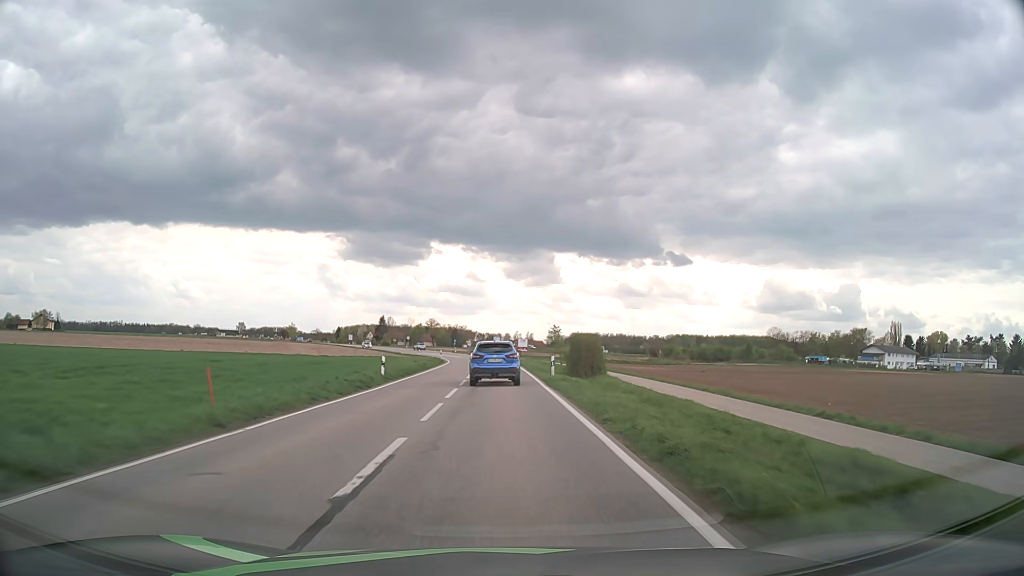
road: tertiary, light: Day
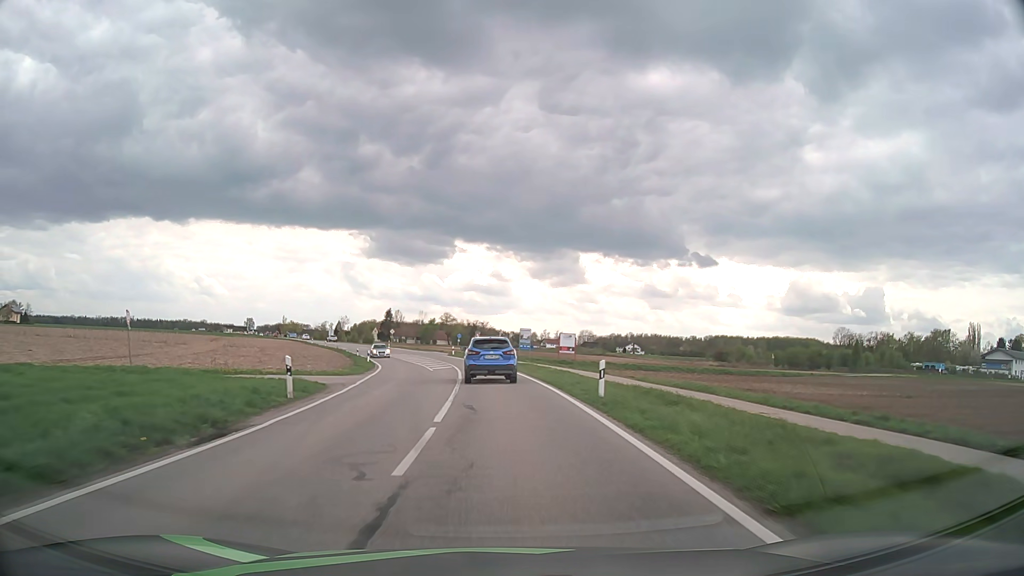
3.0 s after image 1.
(-1.0, +55.3) m; -2°
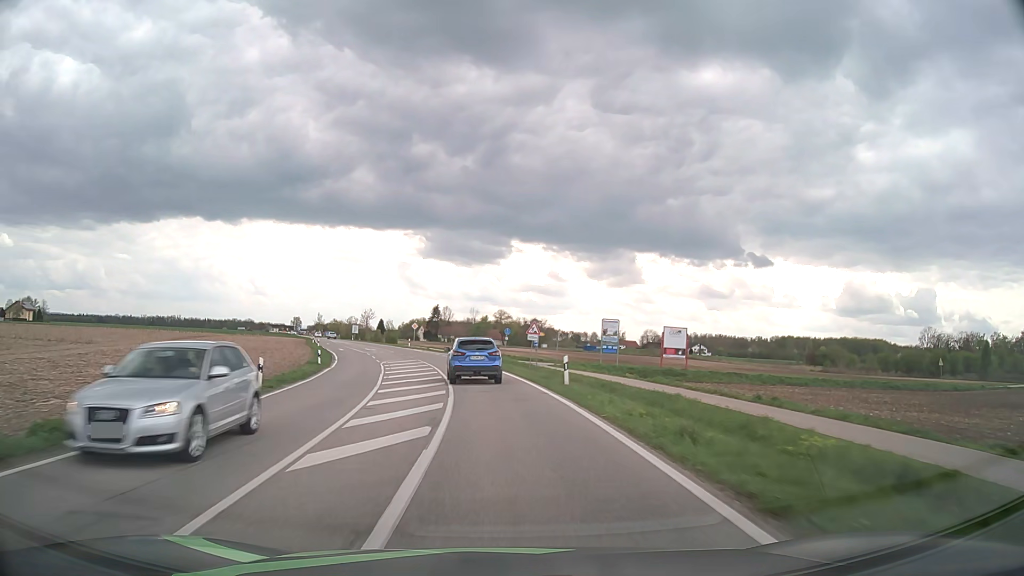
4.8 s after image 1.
(-1.2, +32.2) m; -5°
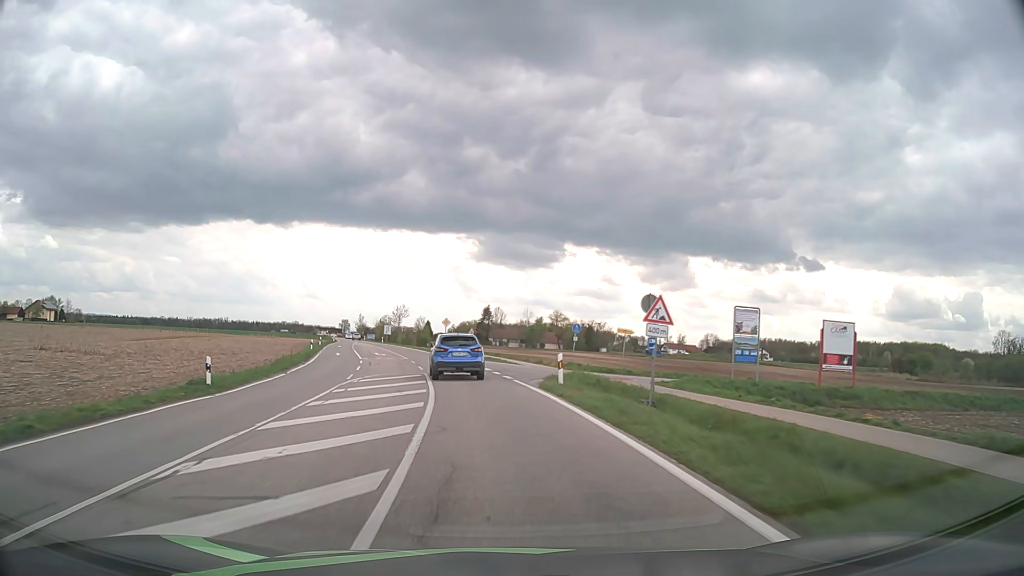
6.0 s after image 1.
(-0.8, +21.4) m; -5°
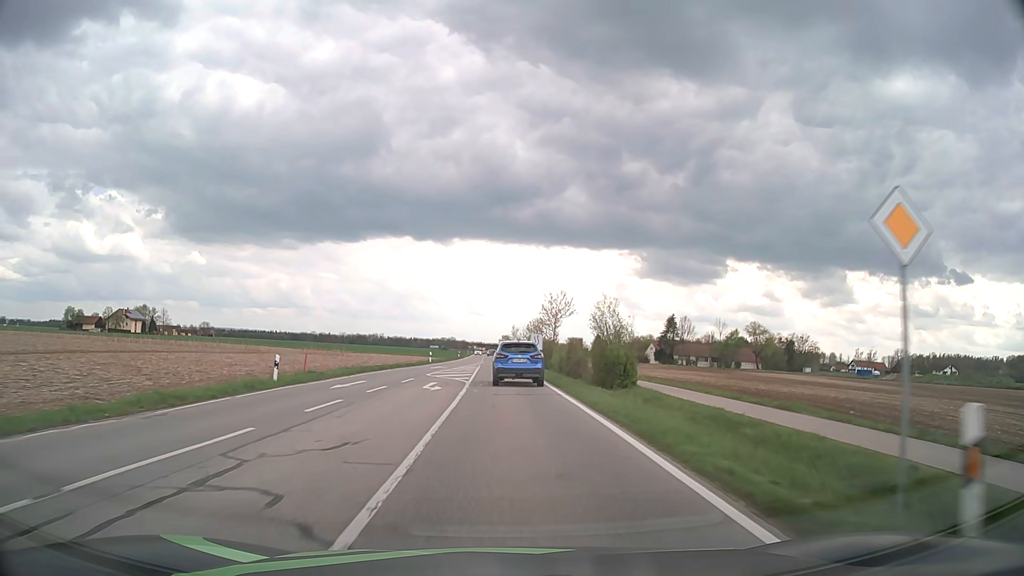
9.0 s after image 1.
(-7.2, +52.2) m; -14°
(0, +10) (0, +20) (0, +30) (0, +40) (-1, +50) (-1, +60) (-1, +70) (-1, +80) (-1, +90) (-1, +100) m
